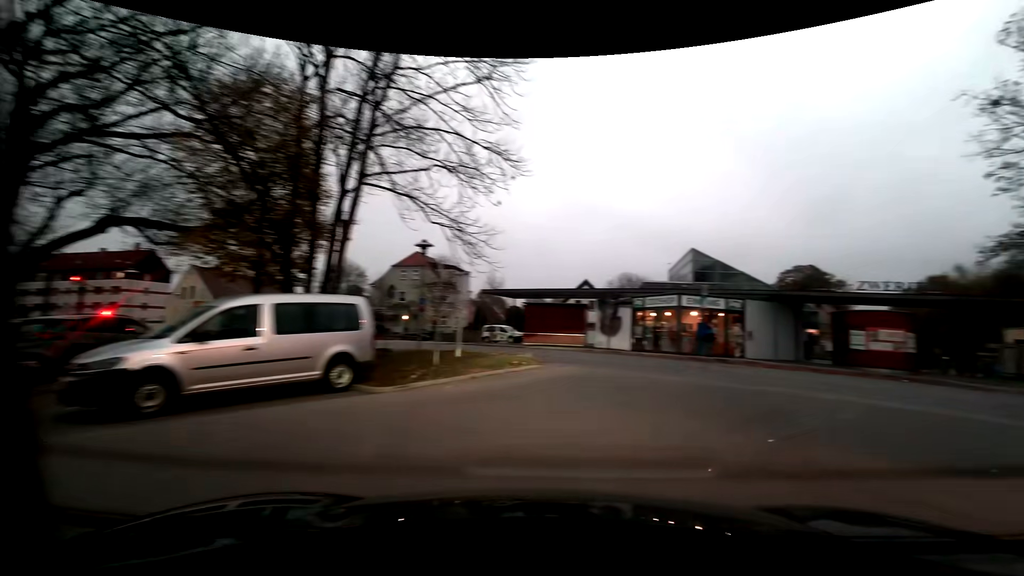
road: service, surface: paving_stones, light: Dusk
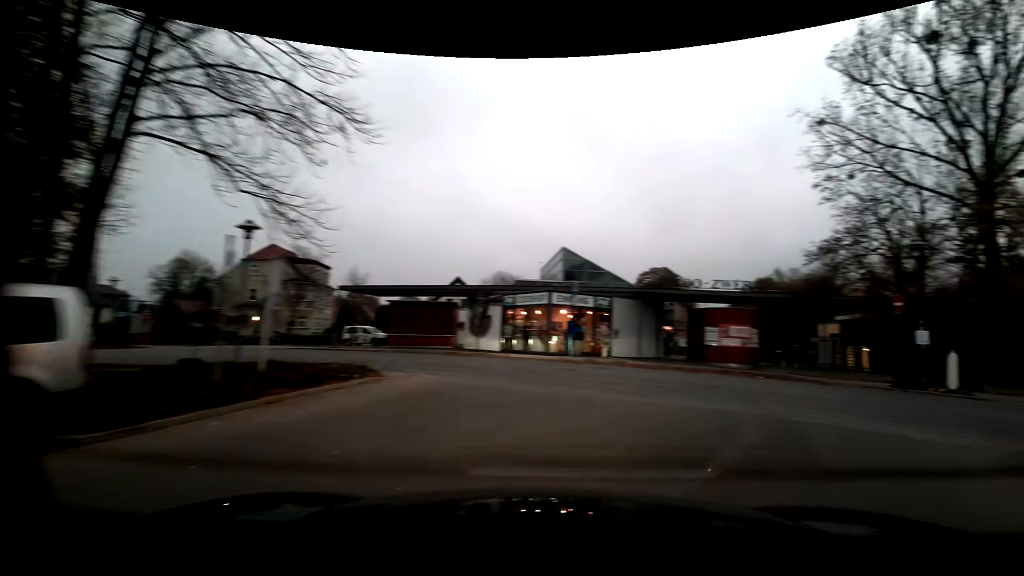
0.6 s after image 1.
(+0.3, +2.8) m; +13°
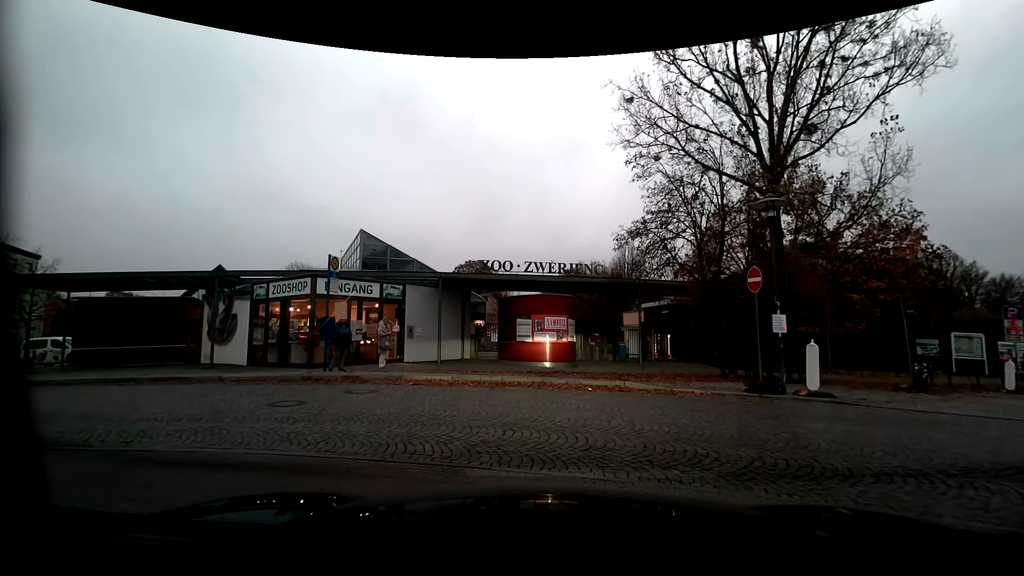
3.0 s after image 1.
(+1.4, +6.6) m; +19°
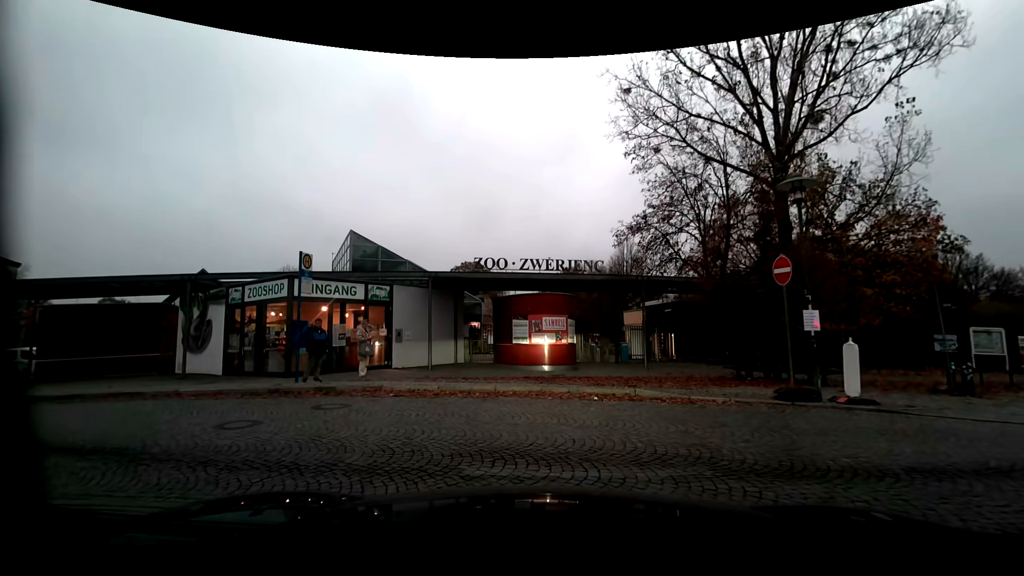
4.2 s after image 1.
(0.0, +1.6) m; -2°
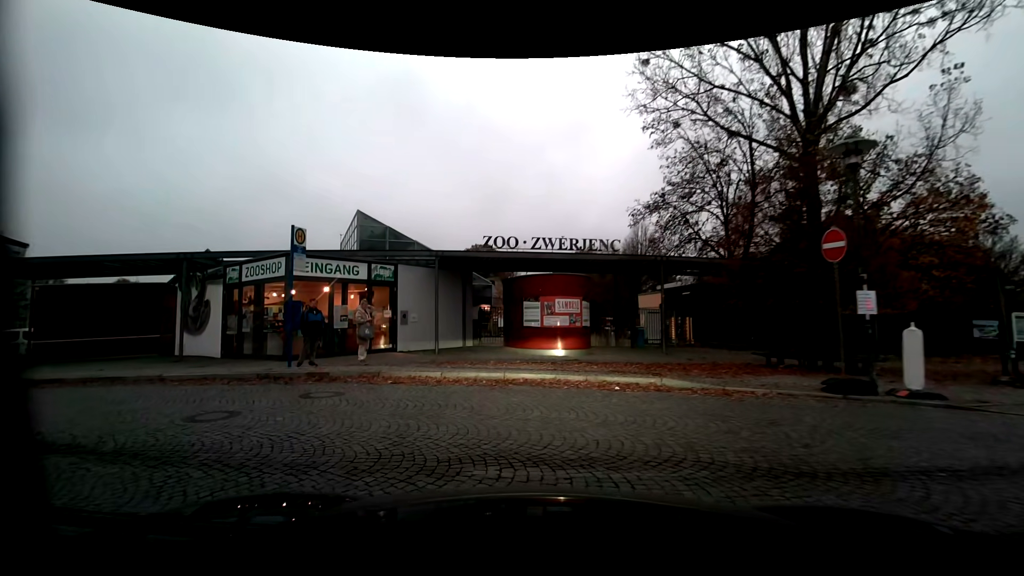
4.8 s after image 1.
(0.0, +1.3) m; 0°
